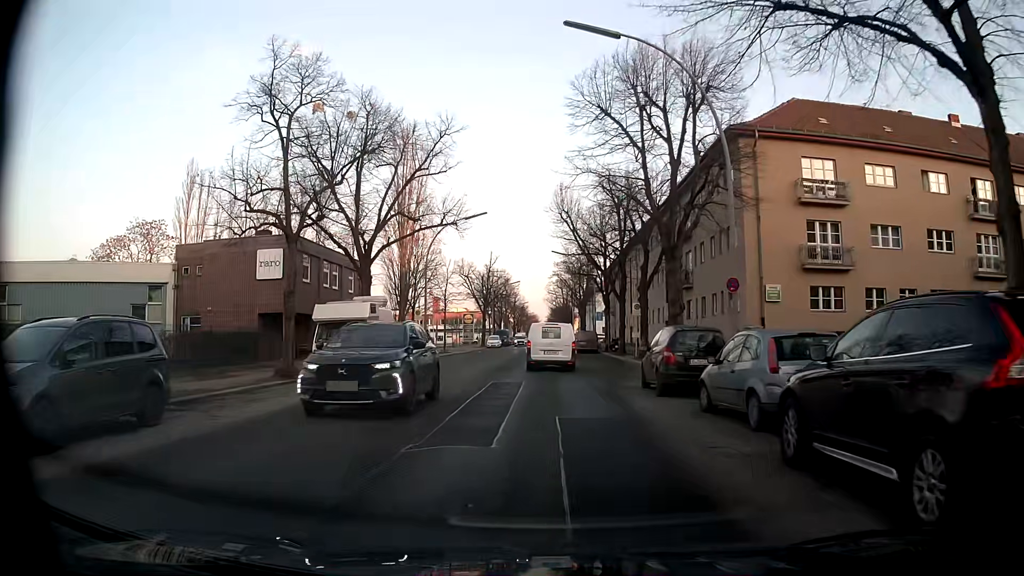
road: tertiary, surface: asphalt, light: Day
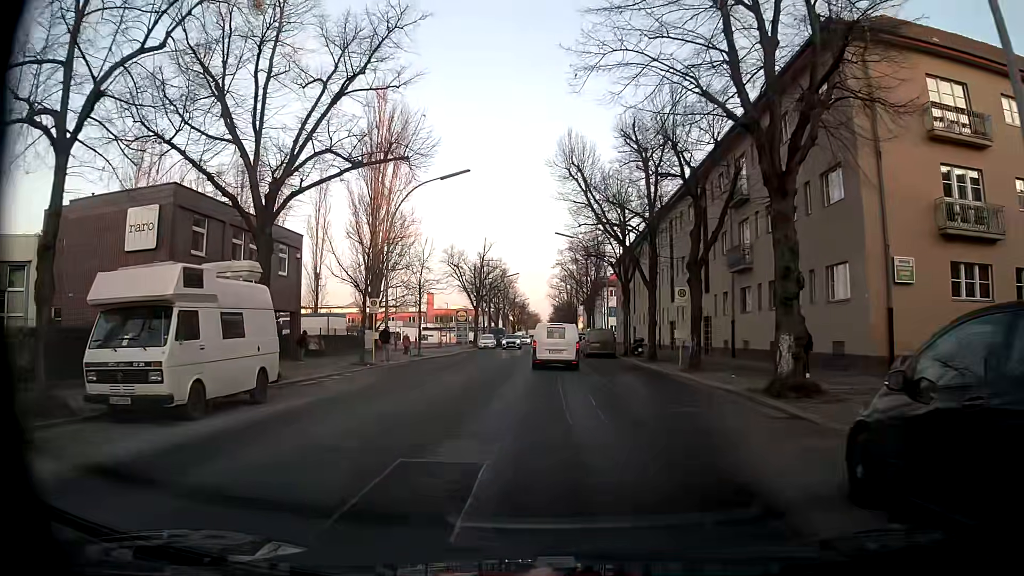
(+0.1, +12.6) m; +1°
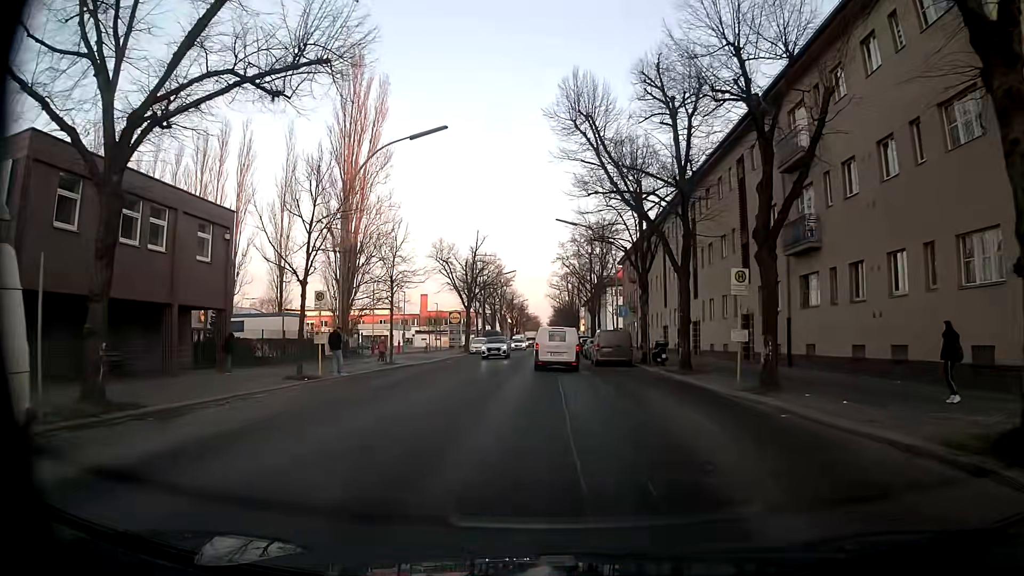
(-0.1, +8.5) m; 0°
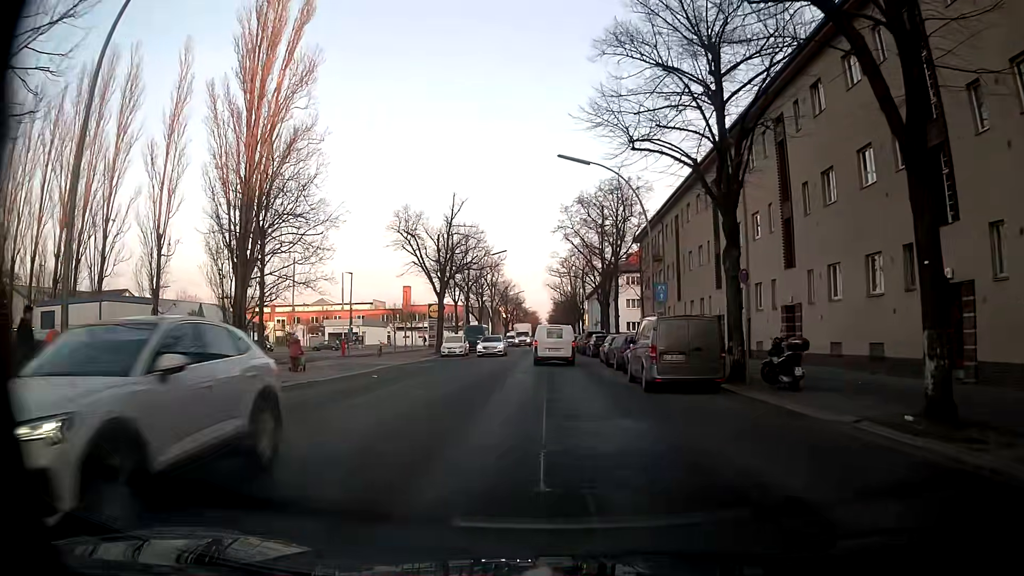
(-0.1, +17.9) m; 0°
(0, +10) (0, +20) (0, +30) (0, +40) (0, +50) (0, +60) (0, +70) (0, +80) (-1, +90) (-1, +100) m
